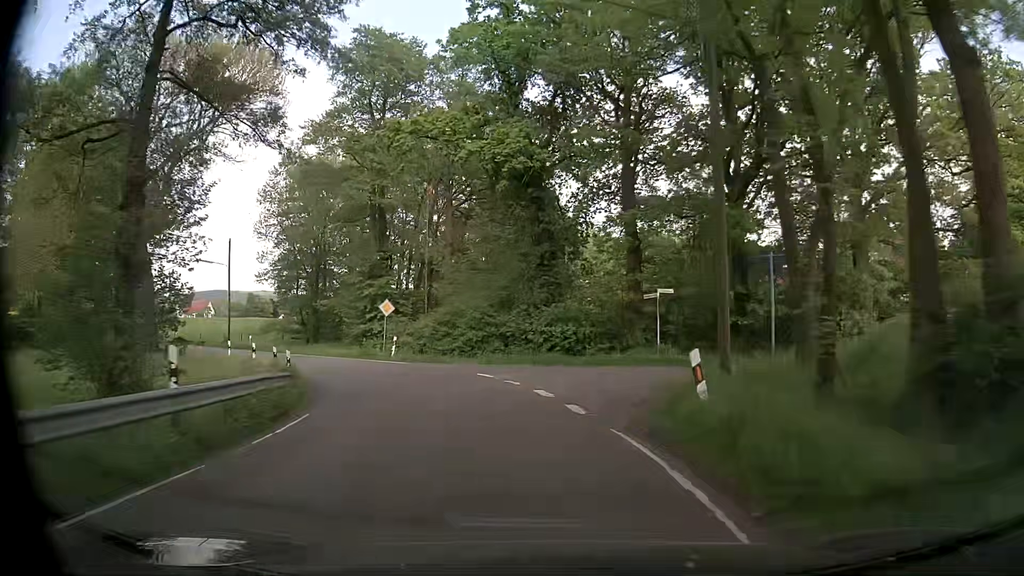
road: tertiary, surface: asphalt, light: Day
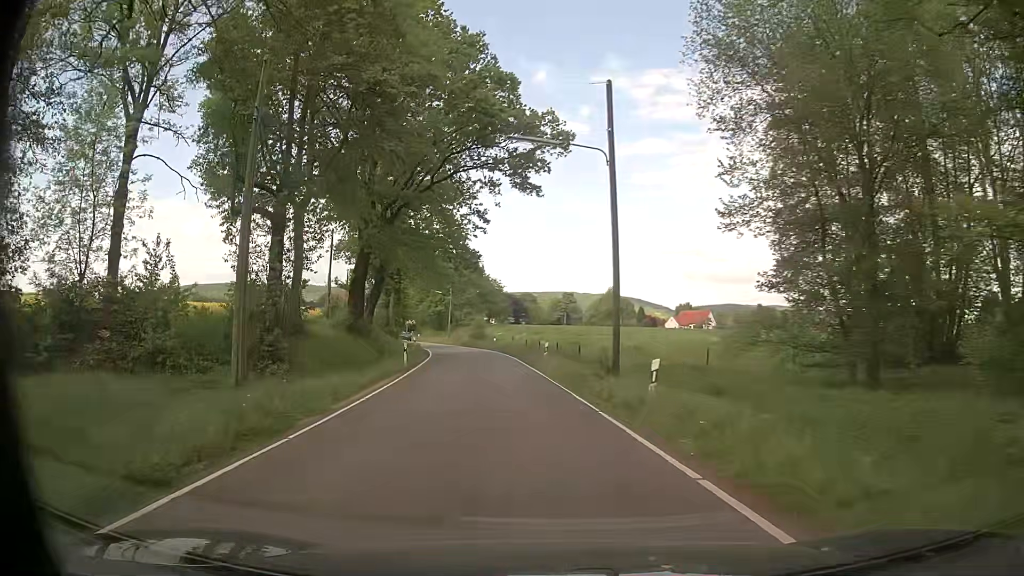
(-12.2, +34.2) m; -43°
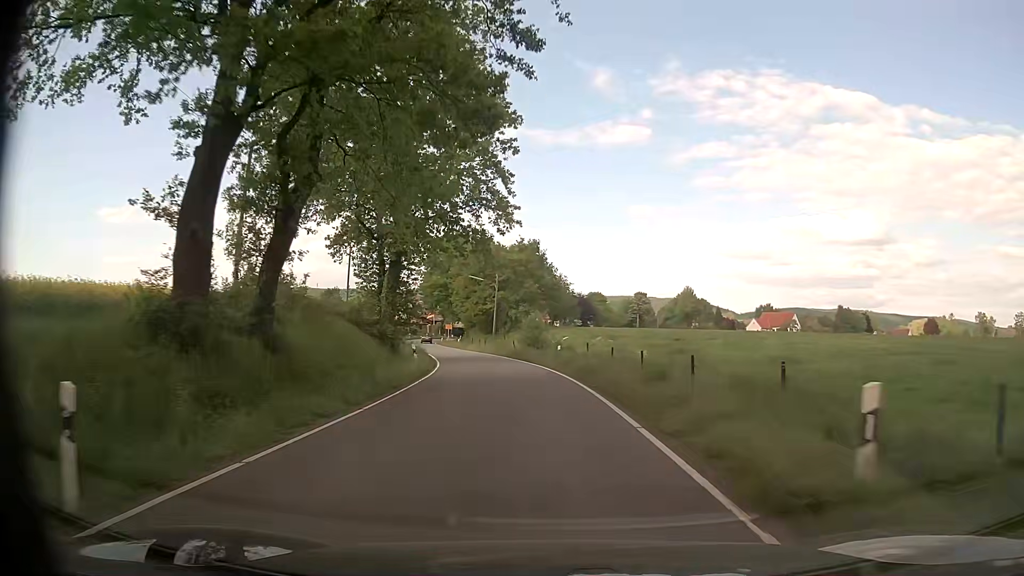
(-2.2, +26.0) m; -7°
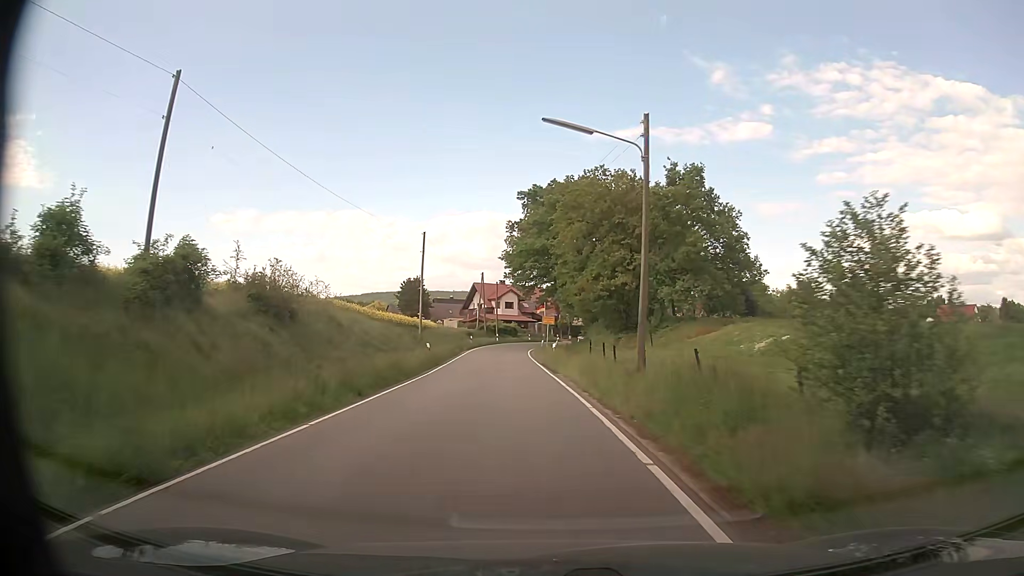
(-3.0, +44.5) m; -10°
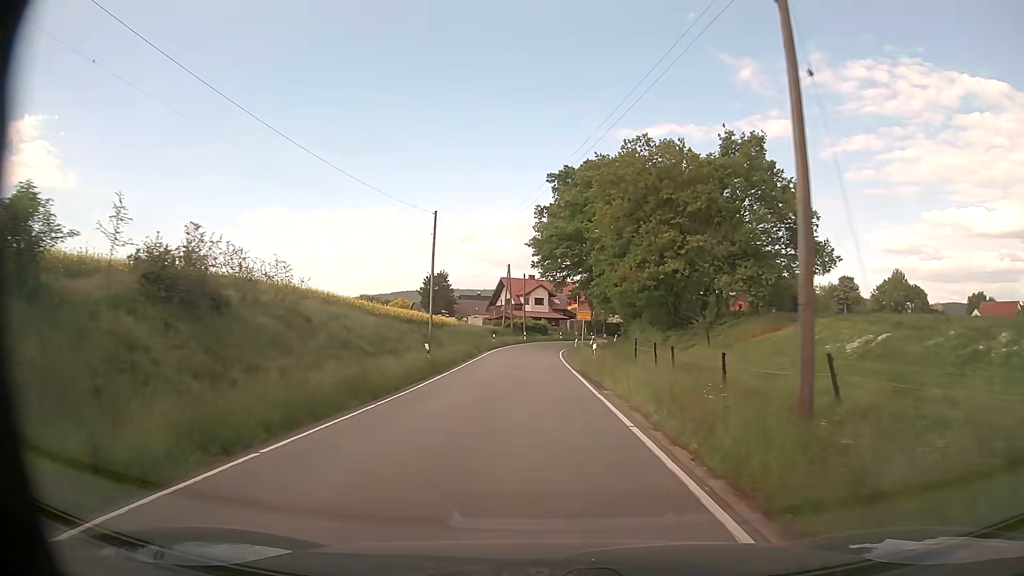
(-0.2, +8.9) m; -3°
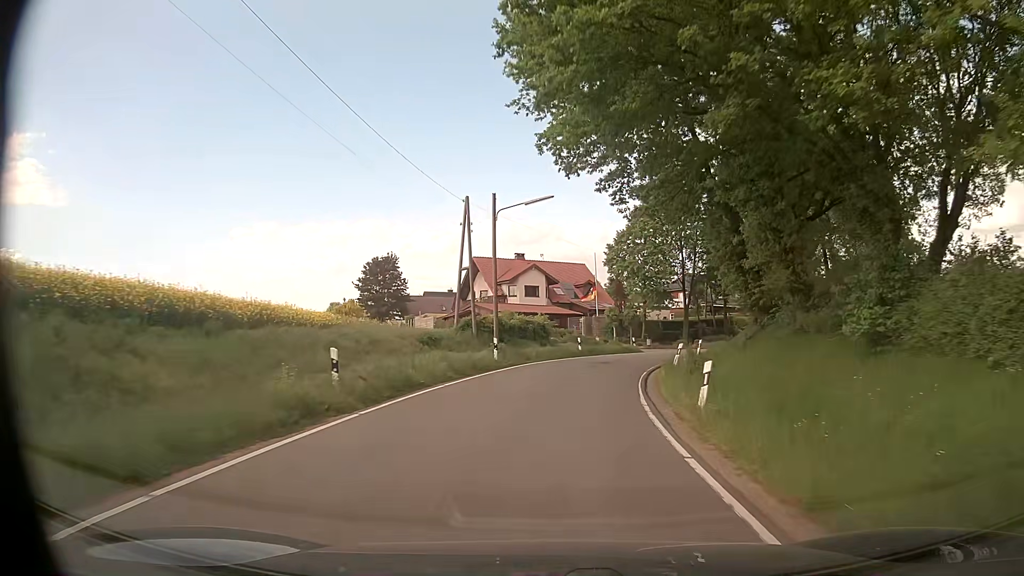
(-0.7, +44.3) m; 0°
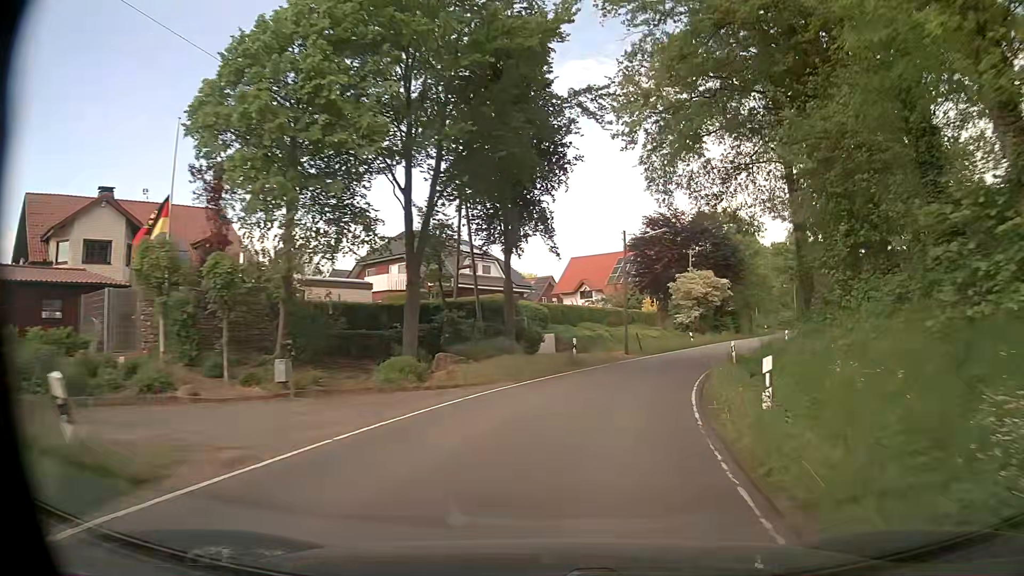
(+7.0, +42.3) m; +23°
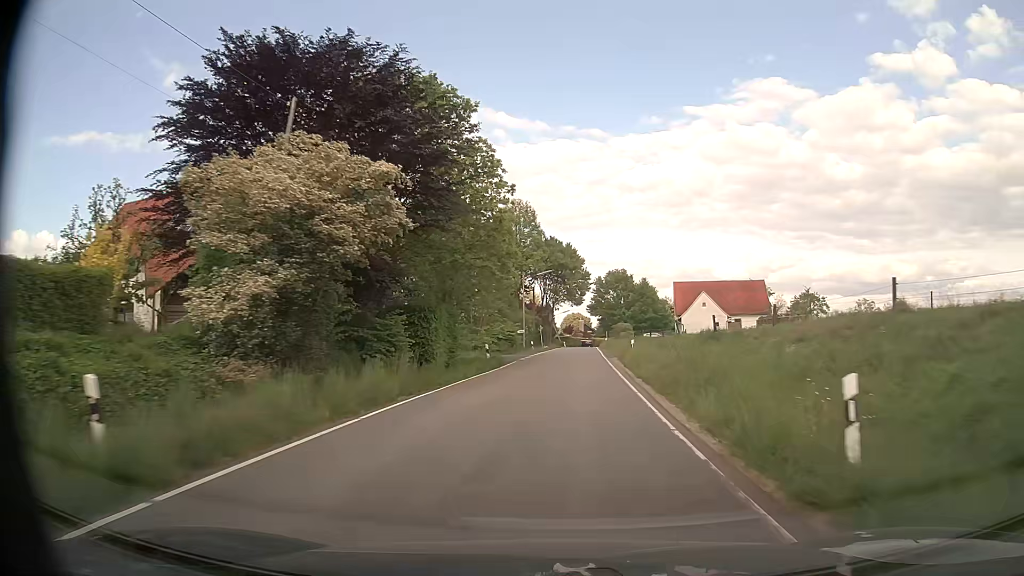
(+11.8, +42.5) m; +28°
(0, +10) (+1, +20) (+1, +30) (+2, +40) (+3, +50) (+4, +60) (+4, +70) (+5, +80) (+6, +90) (+6, +100) m
